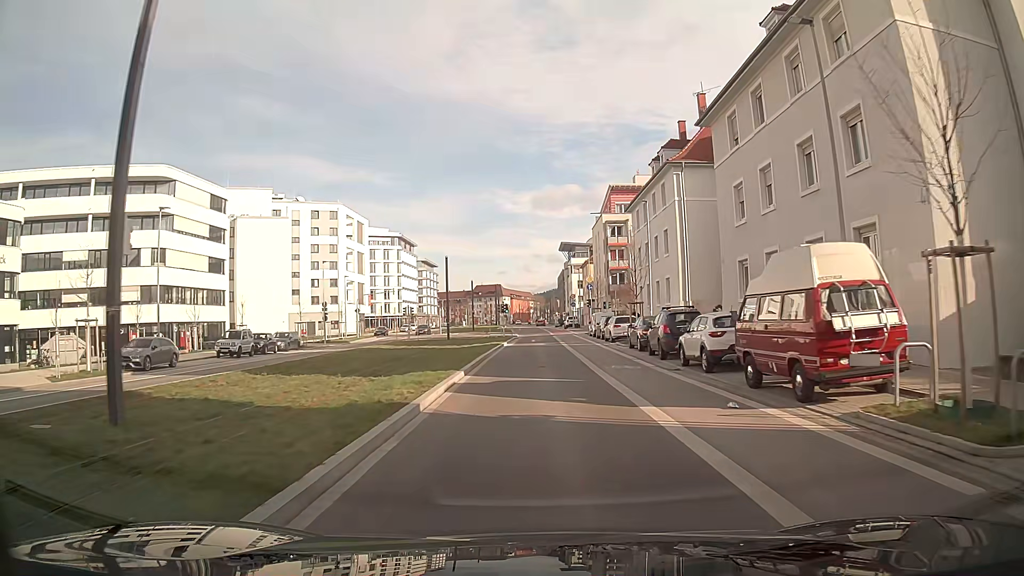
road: secondary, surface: asphalt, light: Day
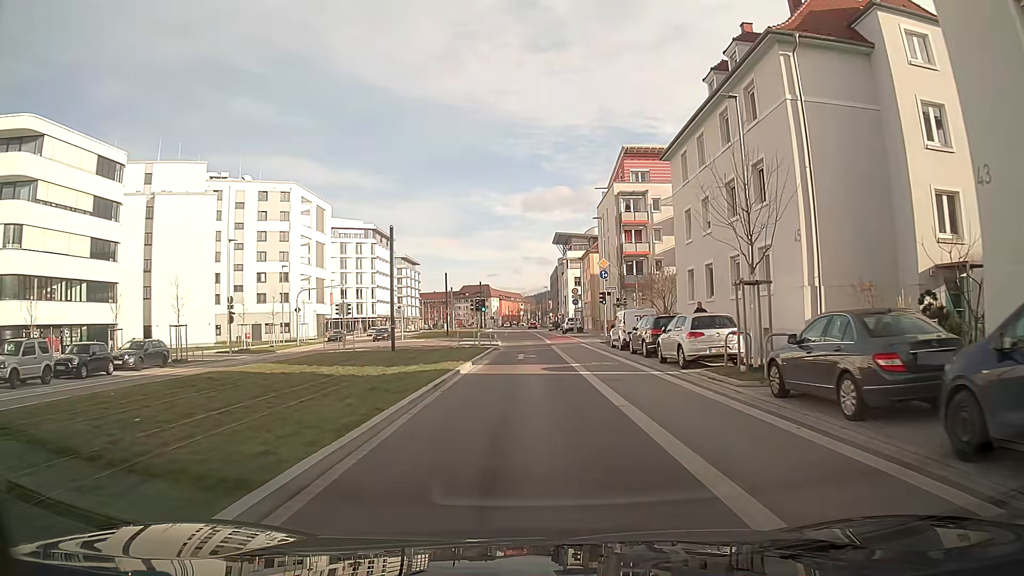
(+0.1, +19.7) m; +1°
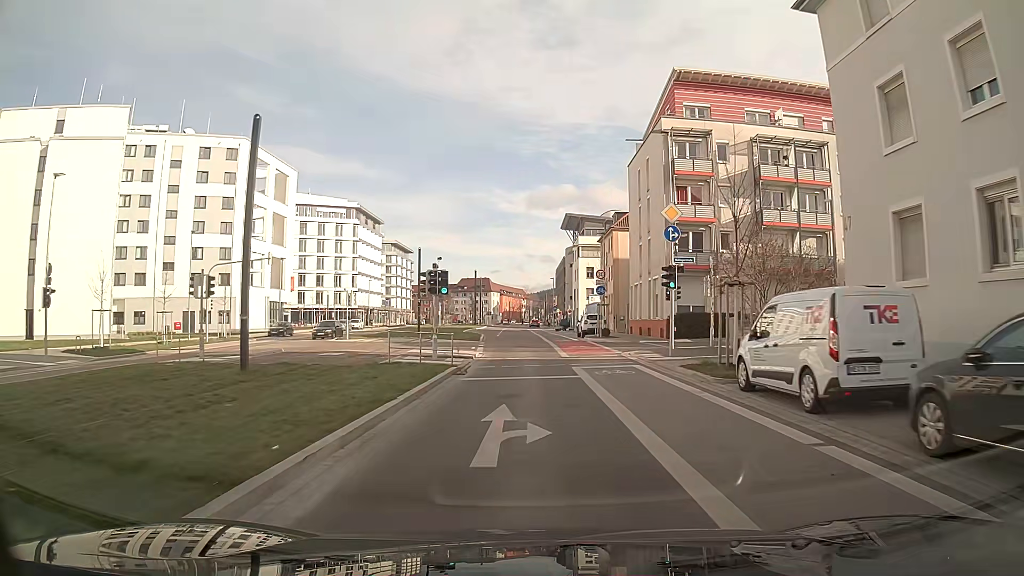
(0.0, +20.6) m; 0°
